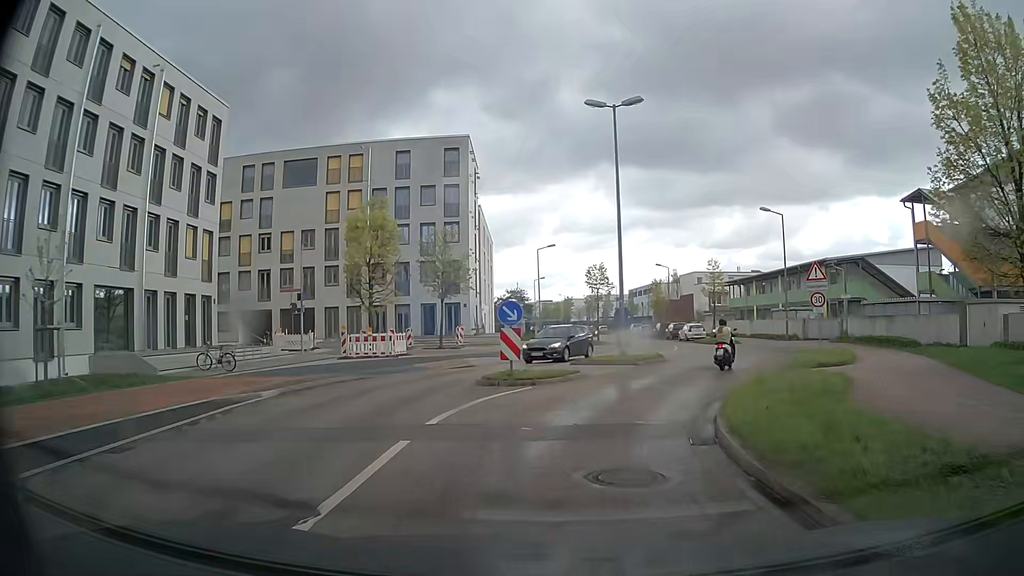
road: tertiary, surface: asphalt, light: Day
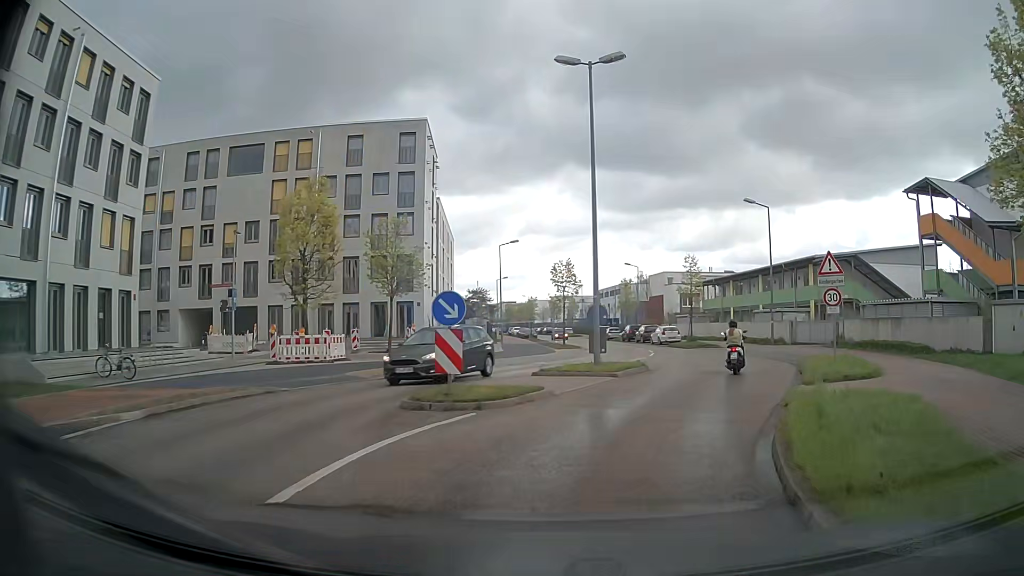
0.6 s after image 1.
(+0.1, +4.3) m; +3°
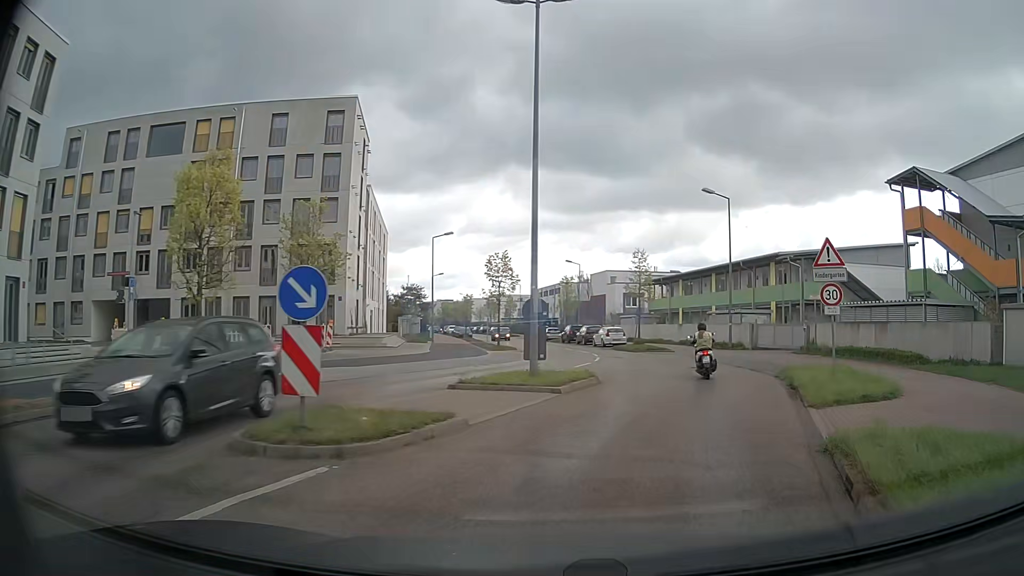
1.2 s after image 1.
(+0.2, +4.3) m; +5°
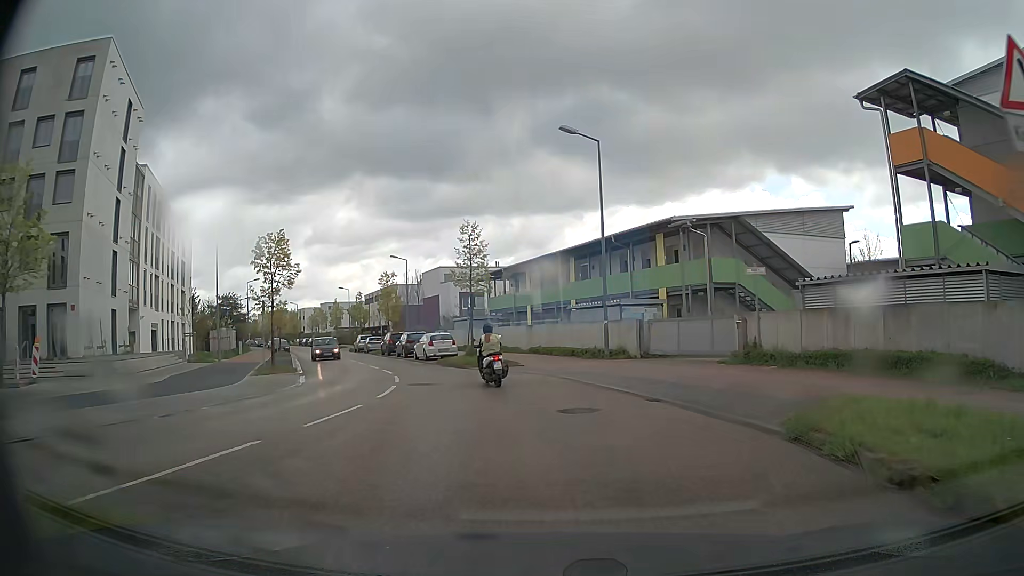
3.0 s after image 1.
(+2.0, +12.6) m; +14°
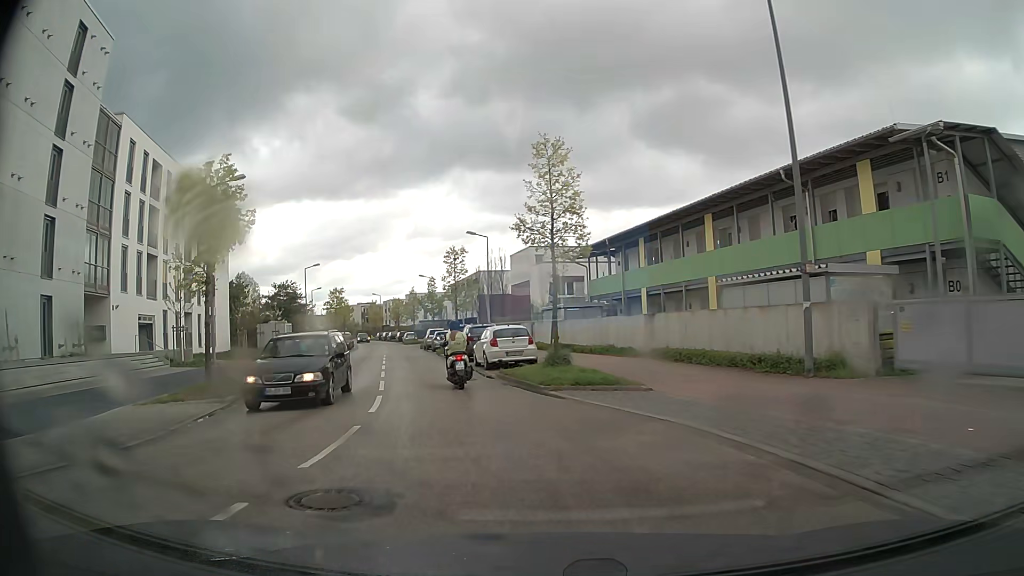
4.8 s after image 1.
(-0.7, +13.0) m; -8°
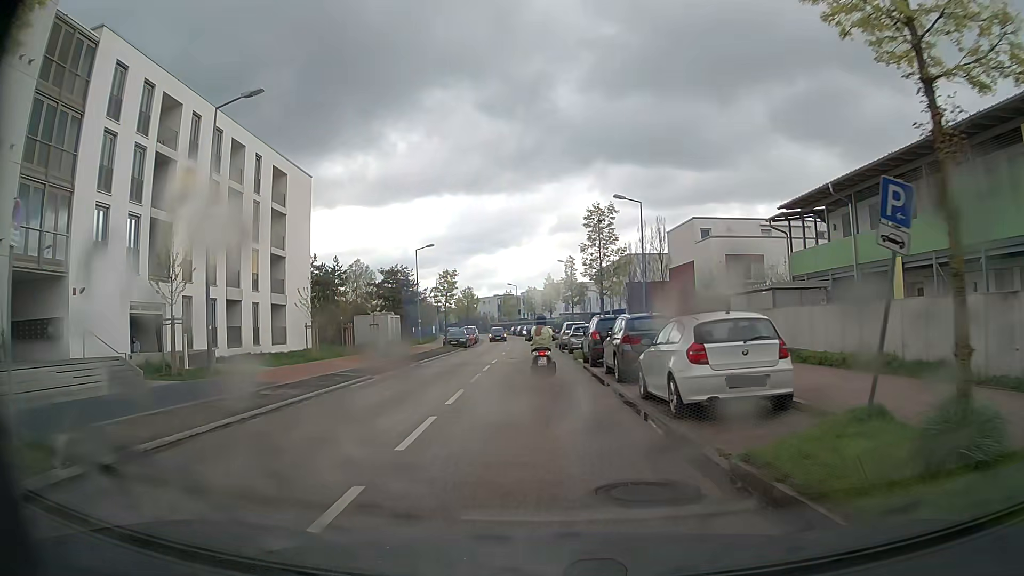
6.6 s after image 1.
(-1.6, +13.0) m; -12°
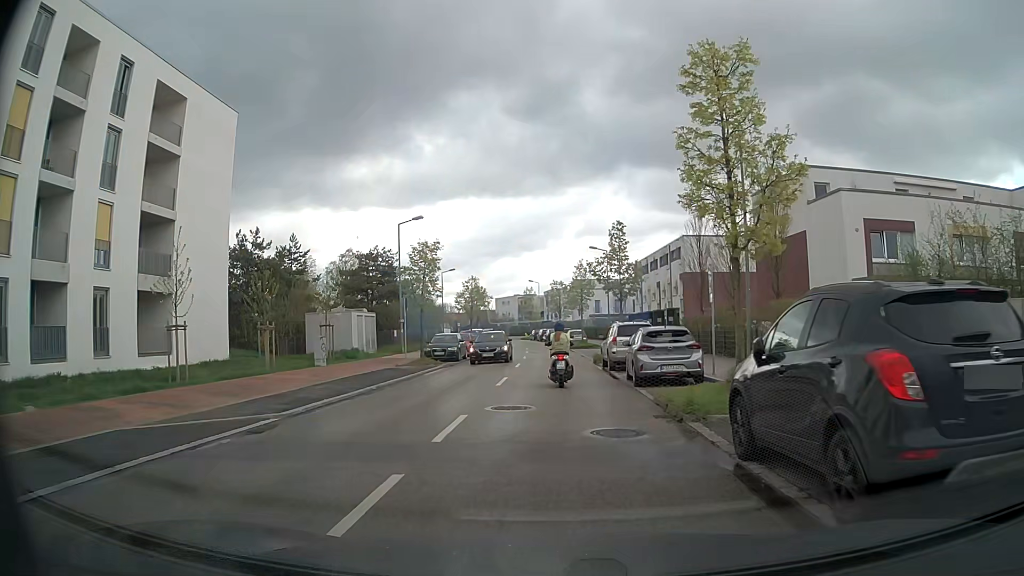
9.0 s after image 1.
(-0.6, +17.5) m; -2°
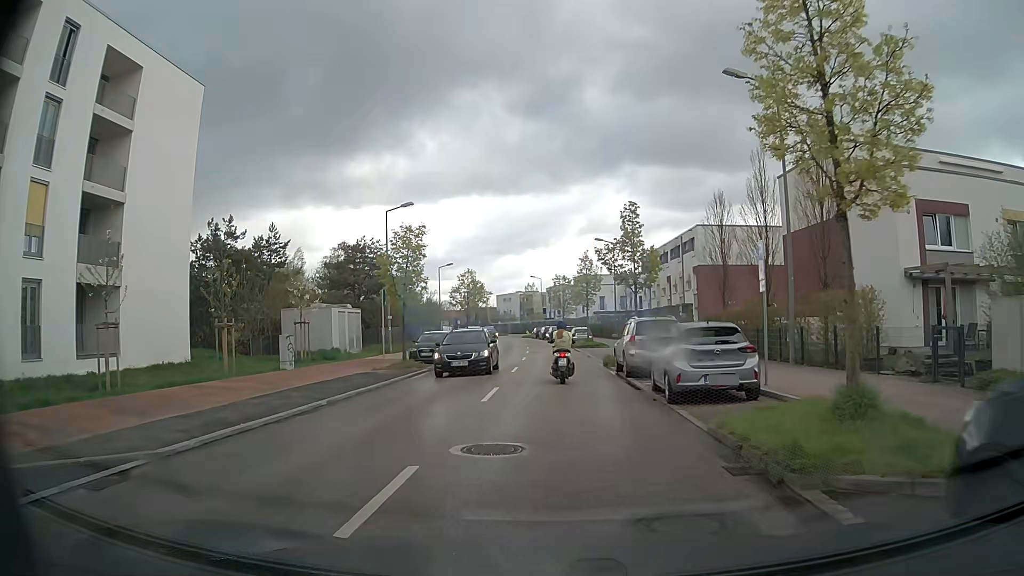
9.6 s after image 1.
(0.0, +4.3) m; -1°
(0, +10) (0, +20) (0, +30) (0, +40) (0, +50) (0, +60) (-1, +70) (-2, +80) (-4, +90) (-6, +100) m
